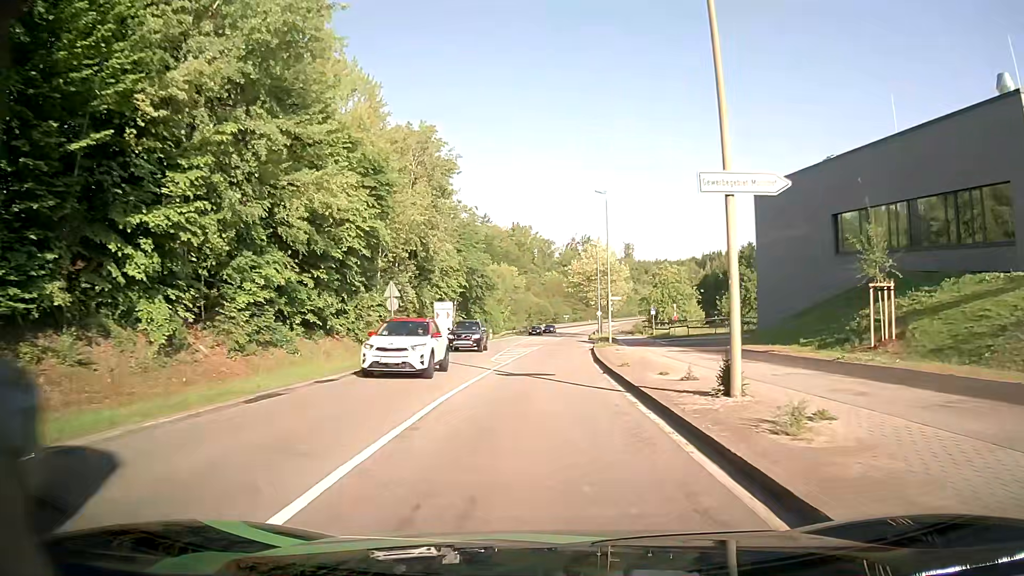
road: secondary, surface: asphalt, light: Day
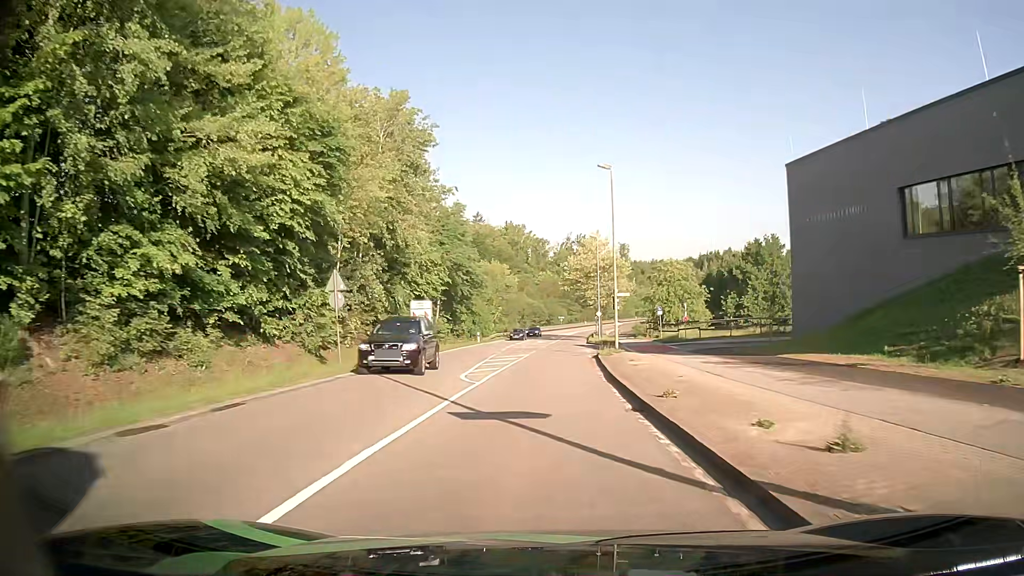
(+0.1, +7.7) m; +1°
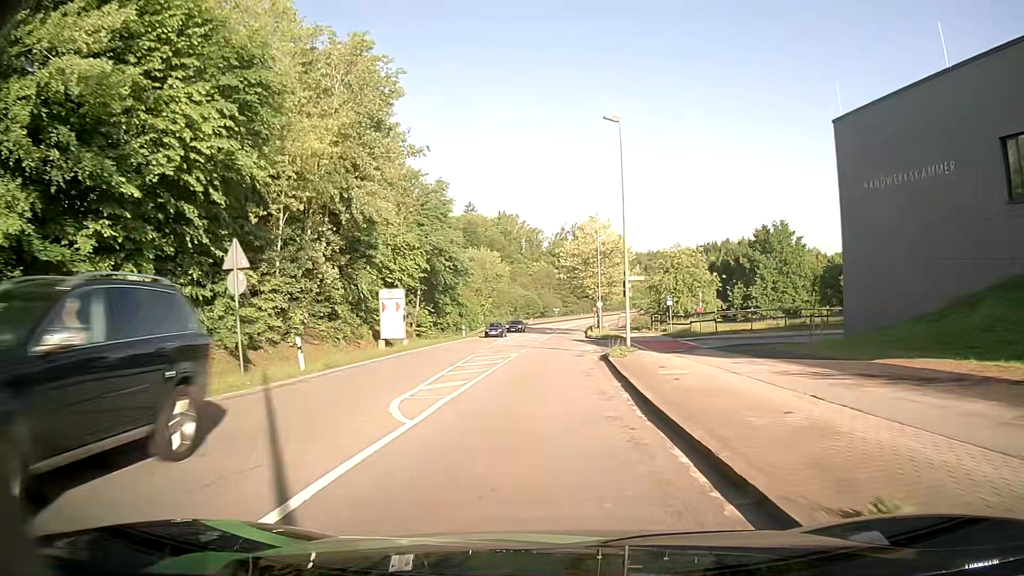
(0.0, +7.7) m; 0°
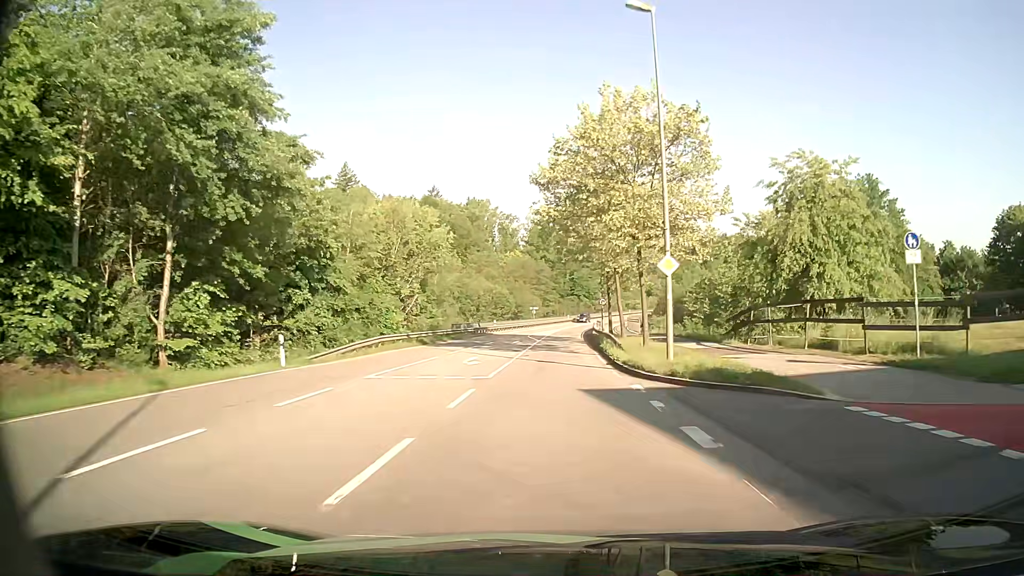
(+0.7, +39.4) m; +2°
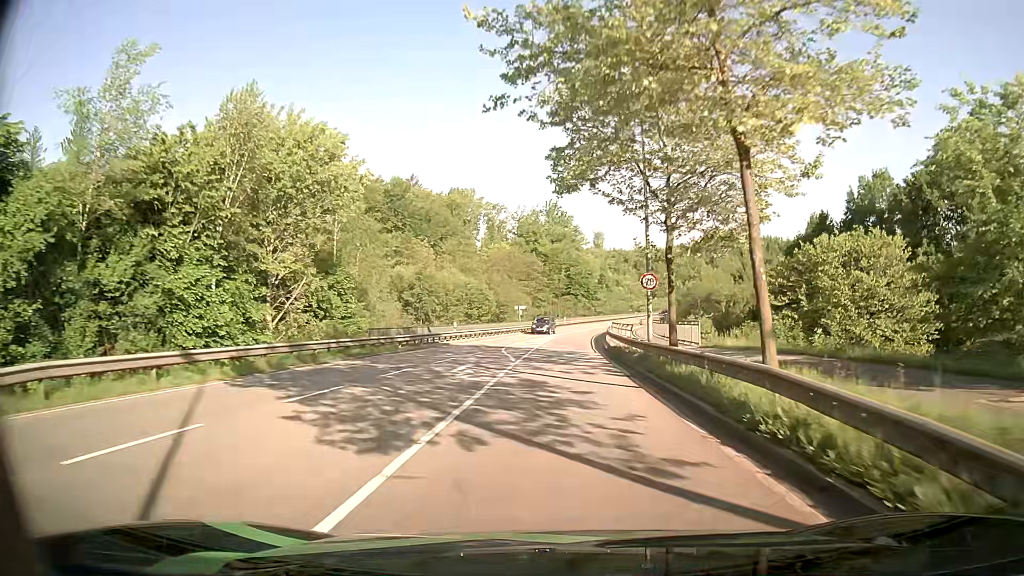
(+0.1, +25.2) m; 0°
